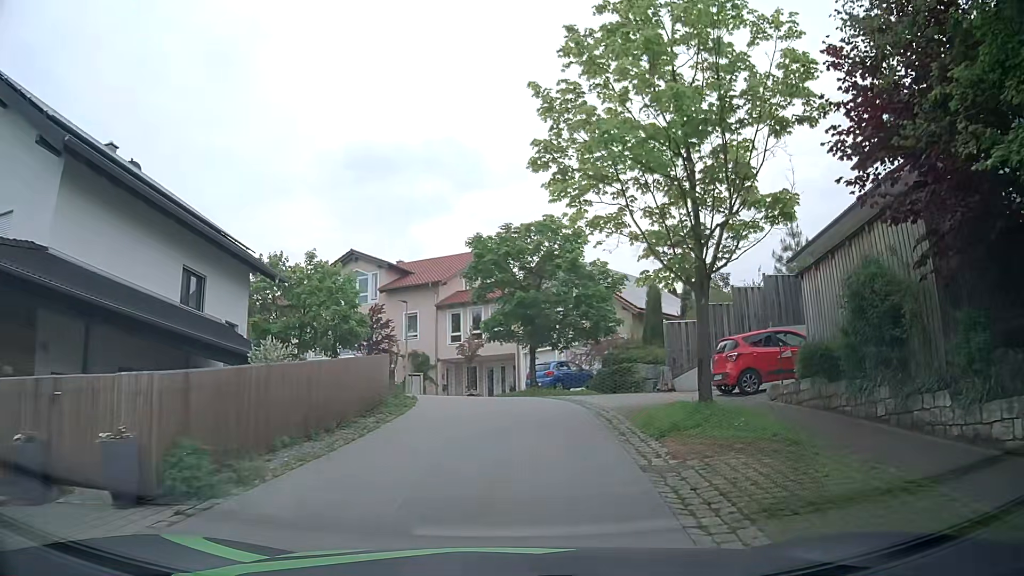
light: Day
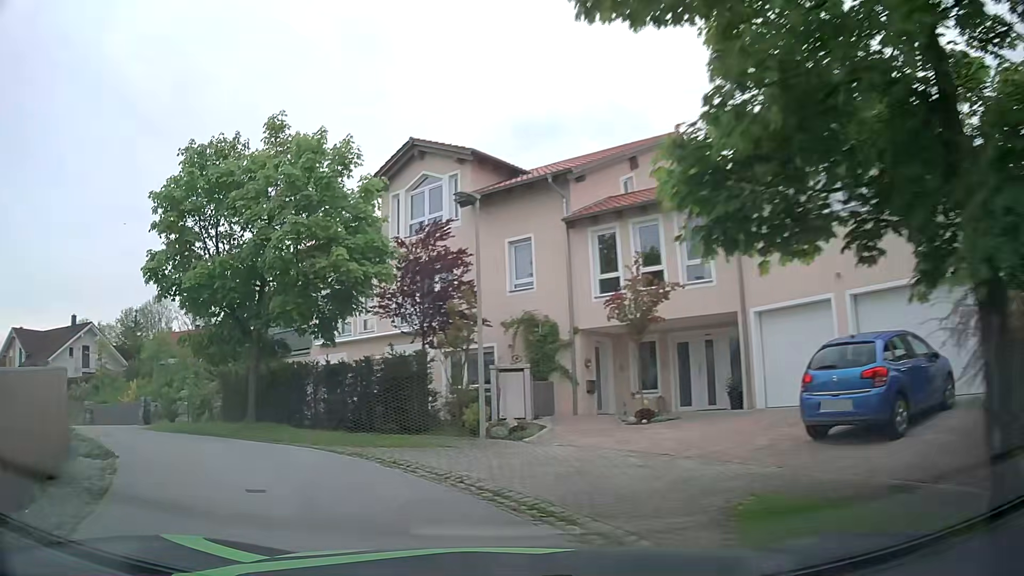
(-0.1, +21.2) m; -13°
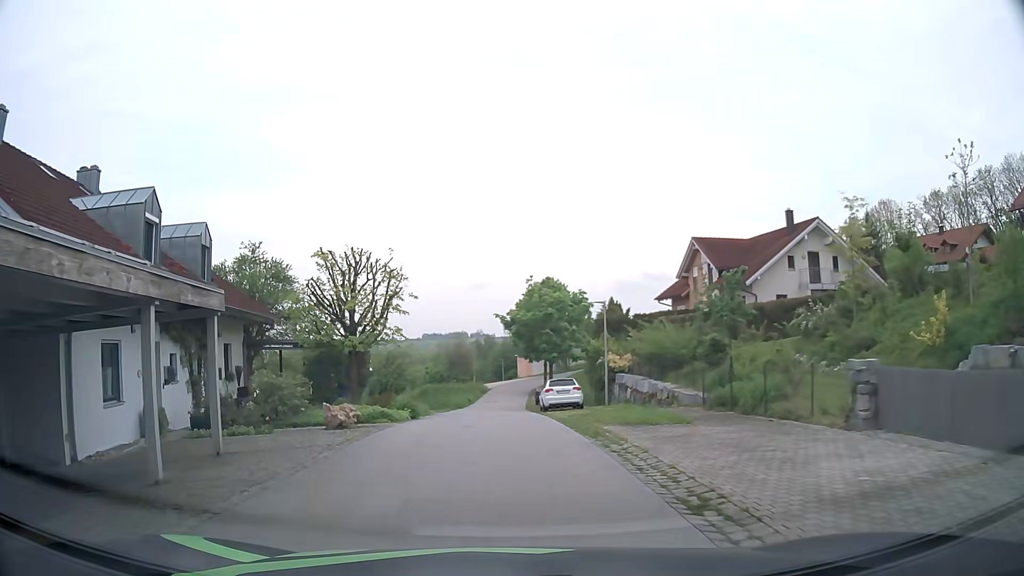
(-12.2, +17.4) m; -64°
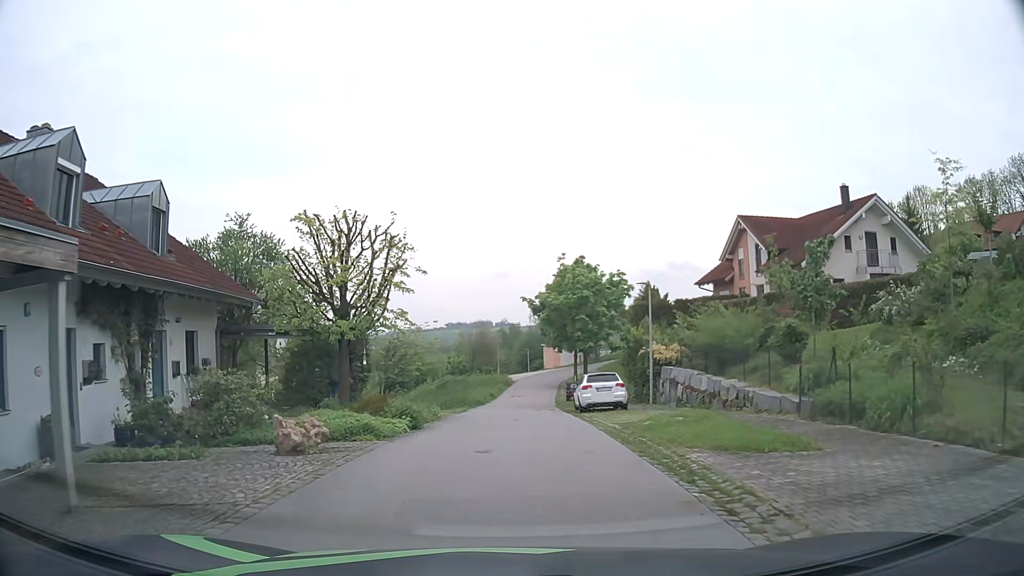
(-0.1, +4.9) m; -2°
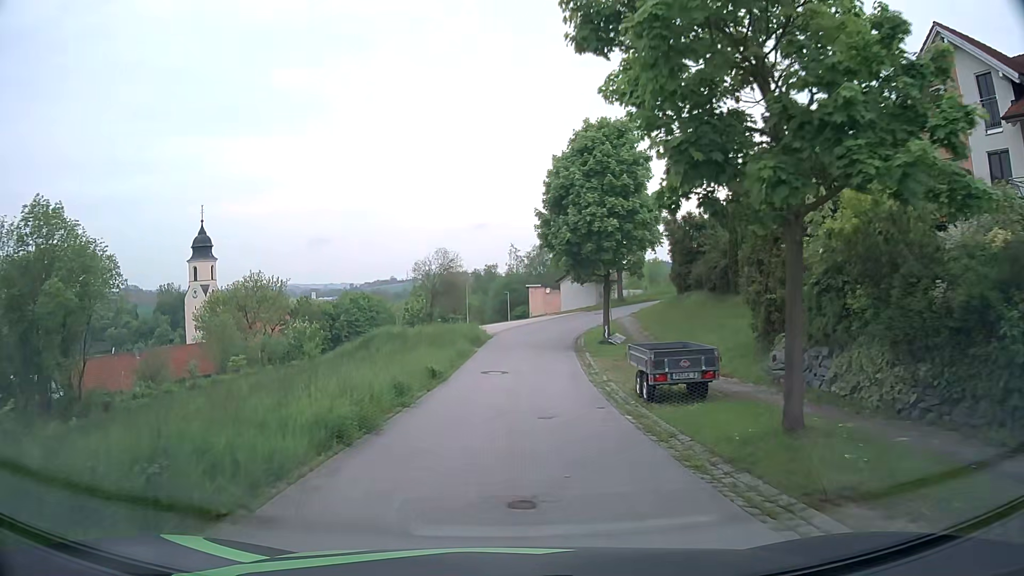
(+0.2, +25.9) m; +2°
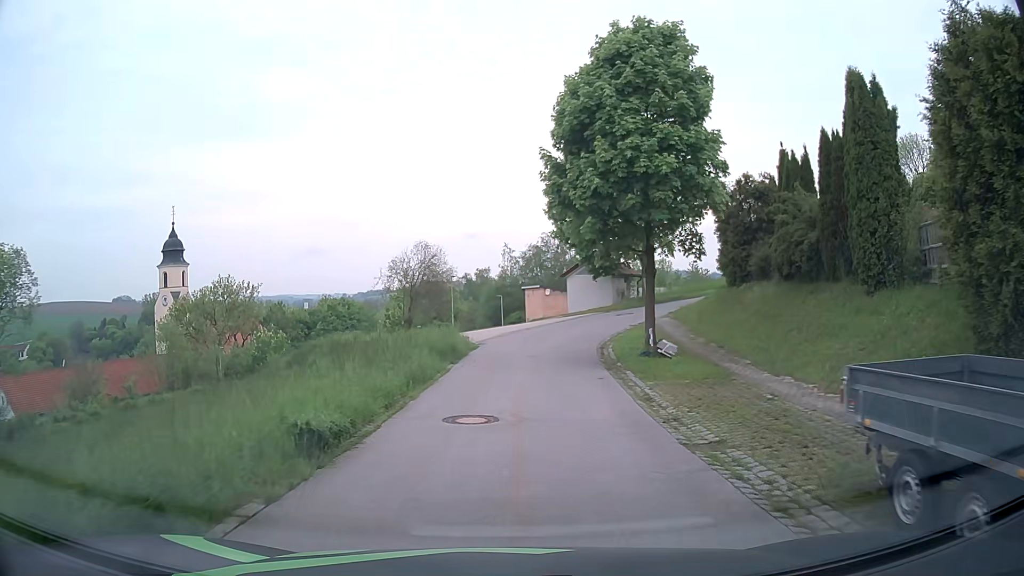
(+0.1, +10.0) m; +2°
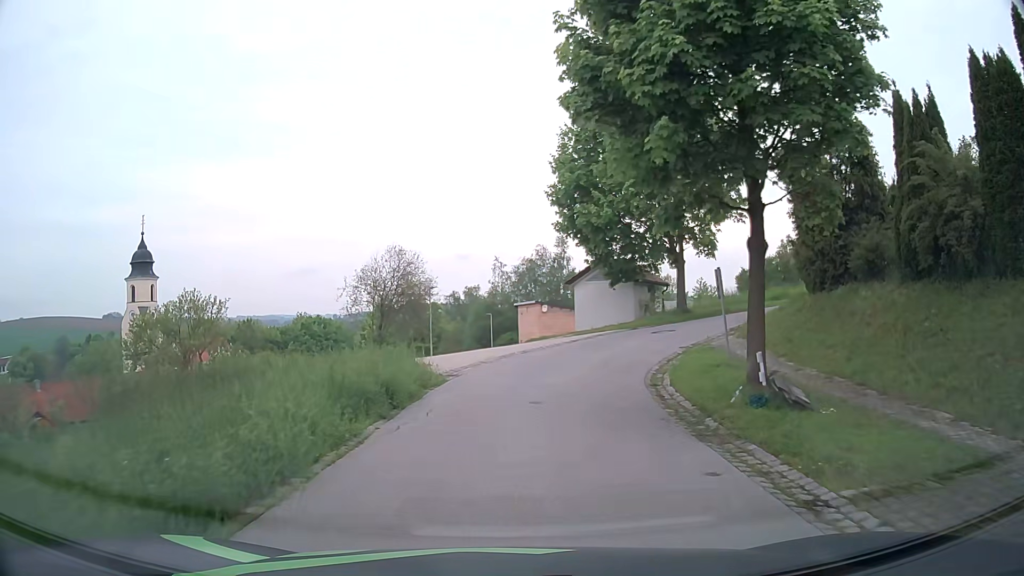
(0.0, +8.8) m; -1°
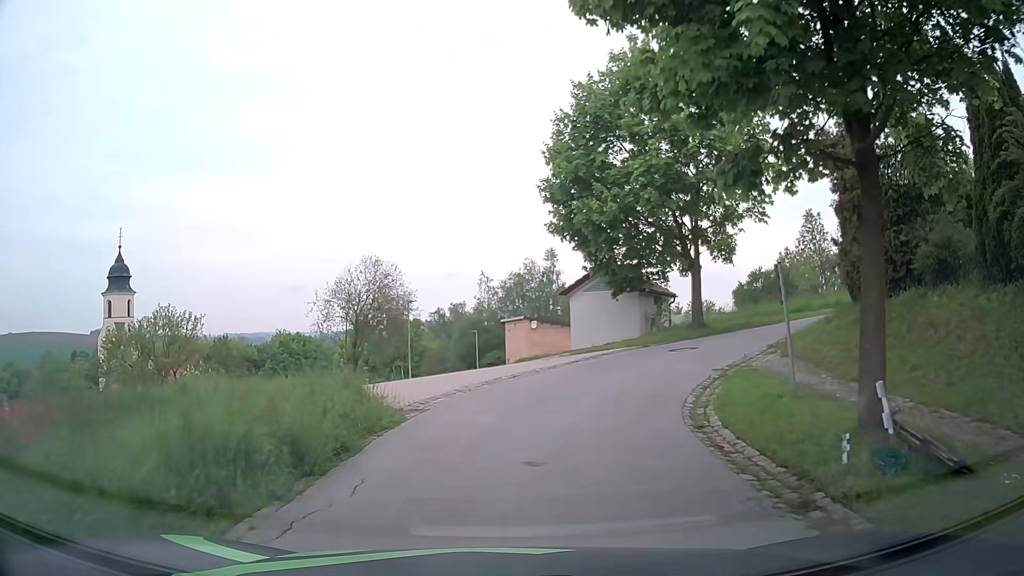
(+0.1, +3.8) m; +3°
